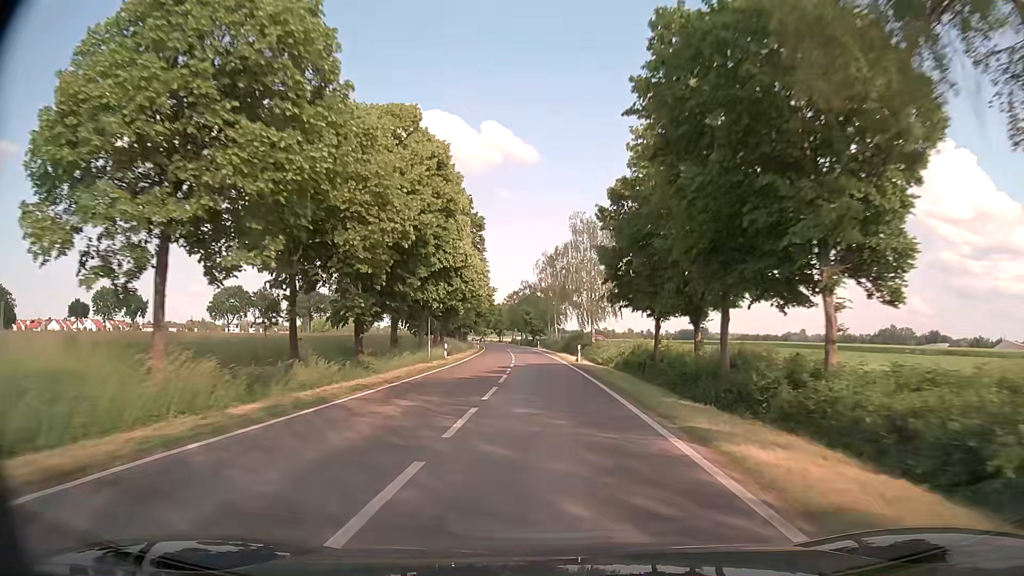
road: primary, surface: asphalt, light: Day
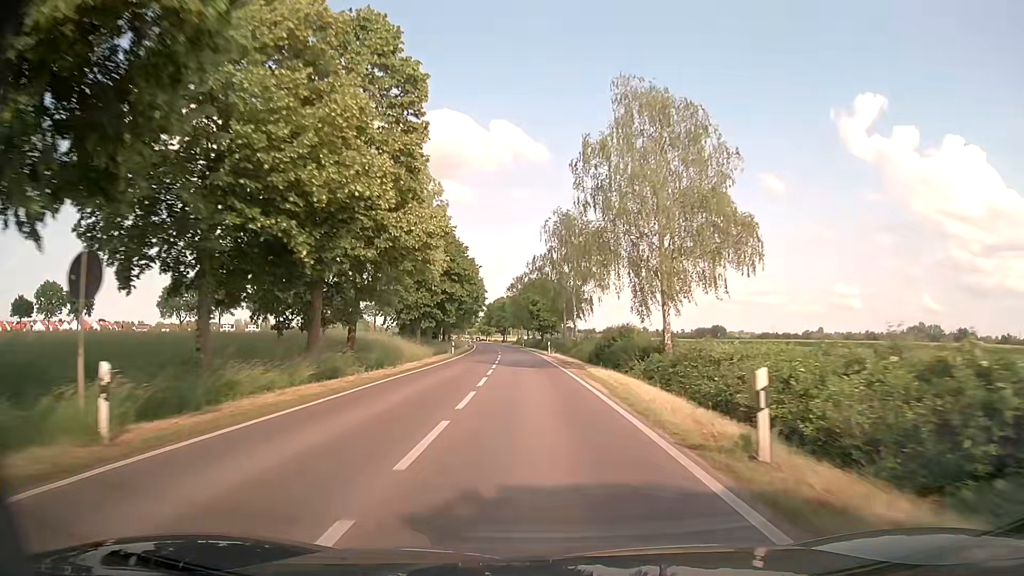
(-0.2, +32.3) m; -1°
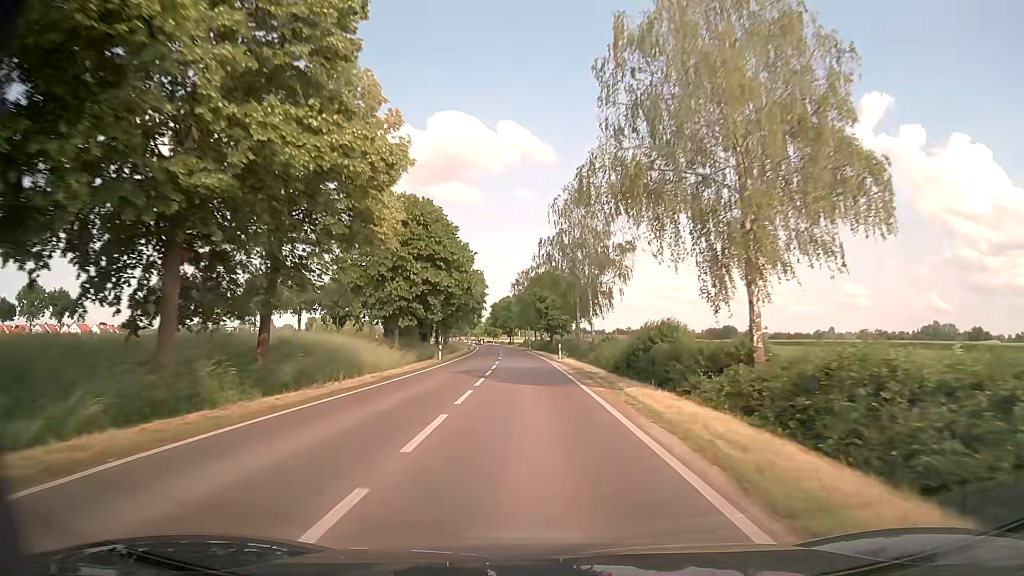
(-0.1, +10.9) m; -1°
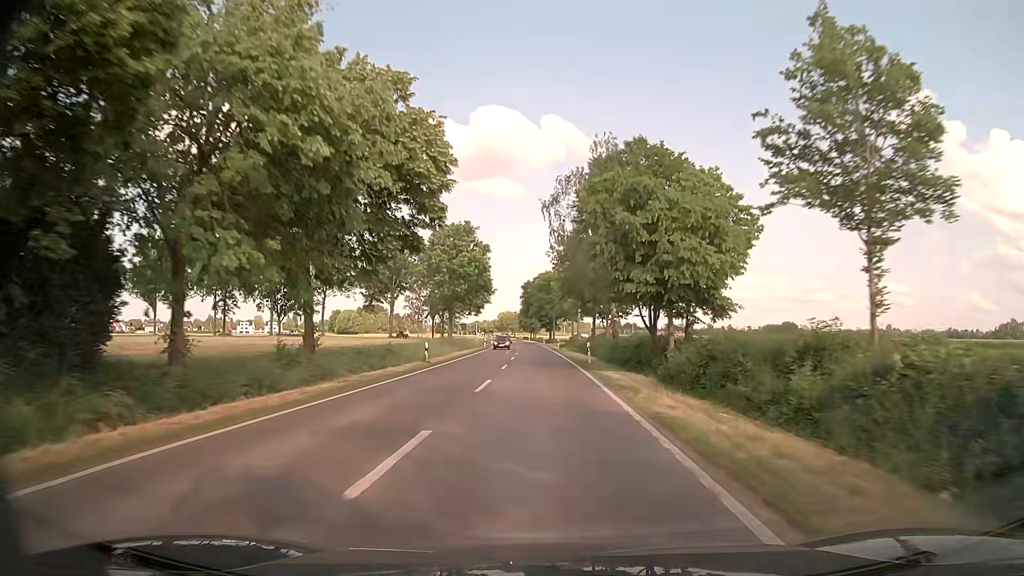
(-2.2, +54.5) m; -4°
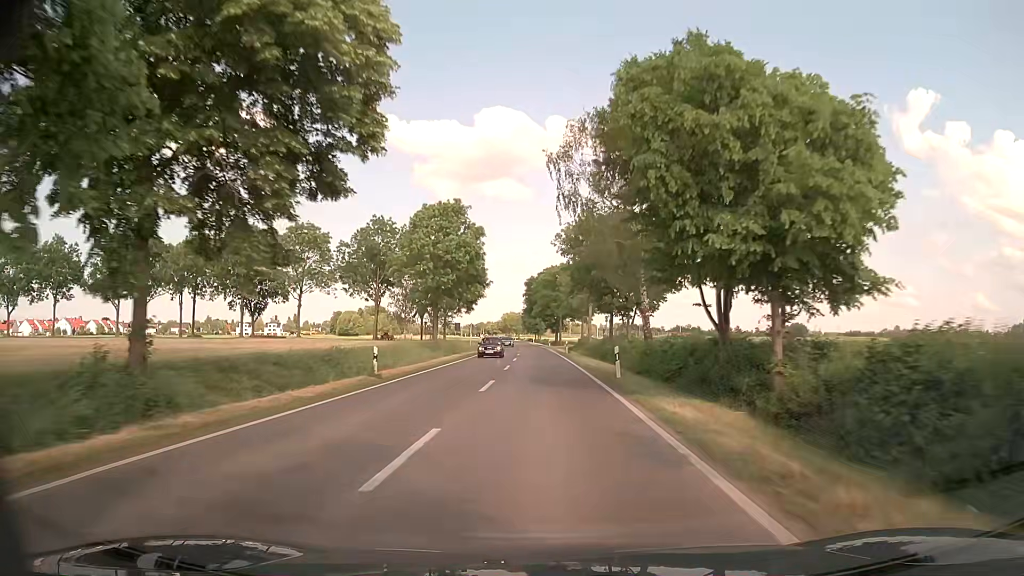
(-0.1, +10.7) m; -1°
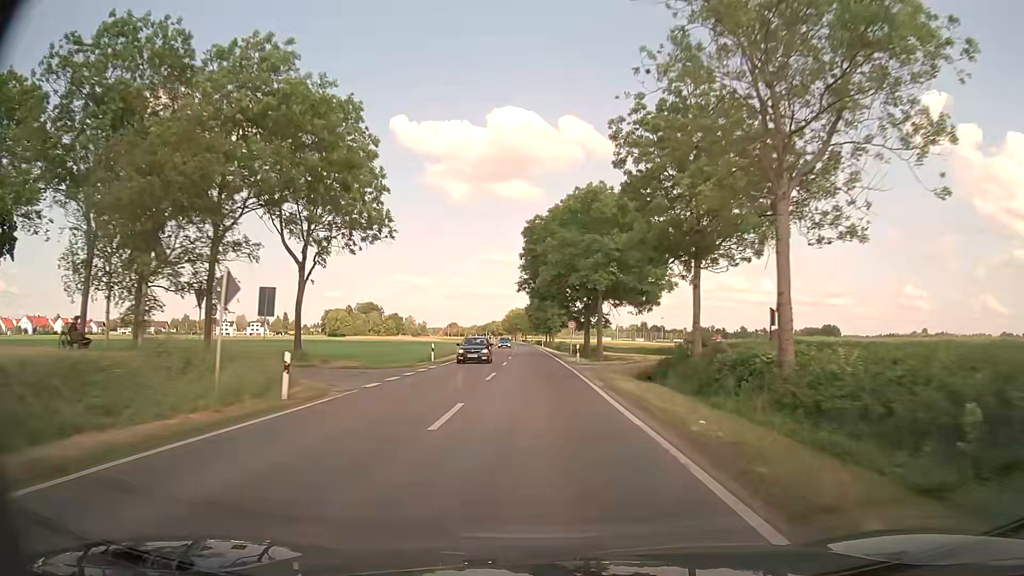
(-0.5, +52.9) m; -1°
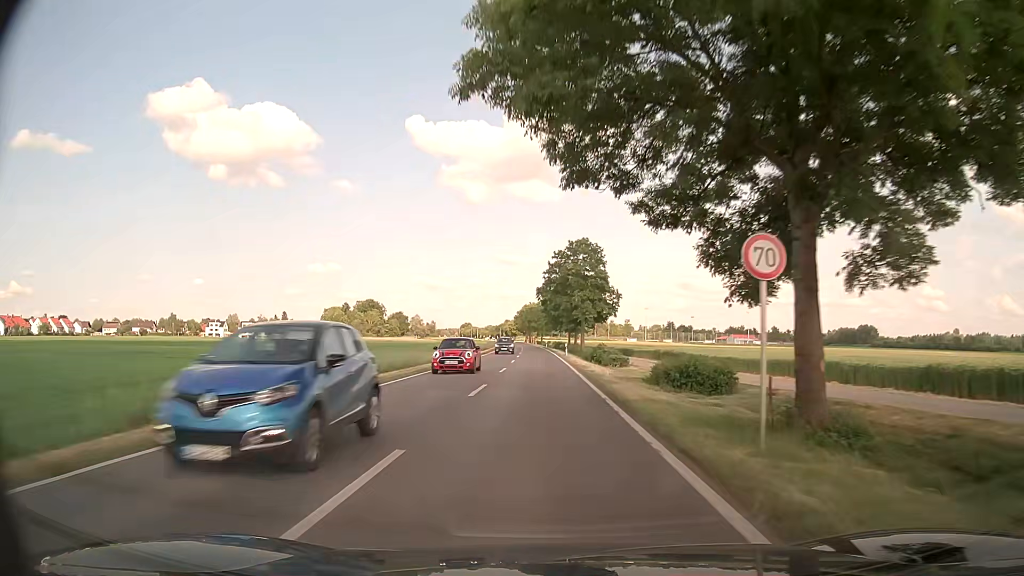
(-0.5, +41.9) m; -1°
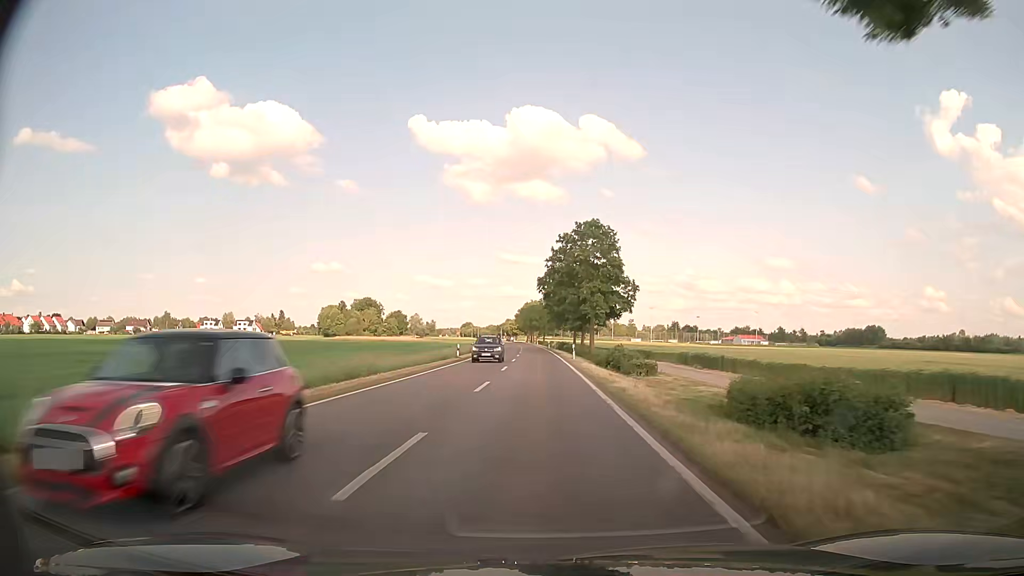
(0.0, +10.6) m; -1°
(0, +10) (0, +20) (0, +30) (0, +40) (0, +50) (0, +60) (0, +70) (0, +80) (-1, +90) (-1, +100) m
